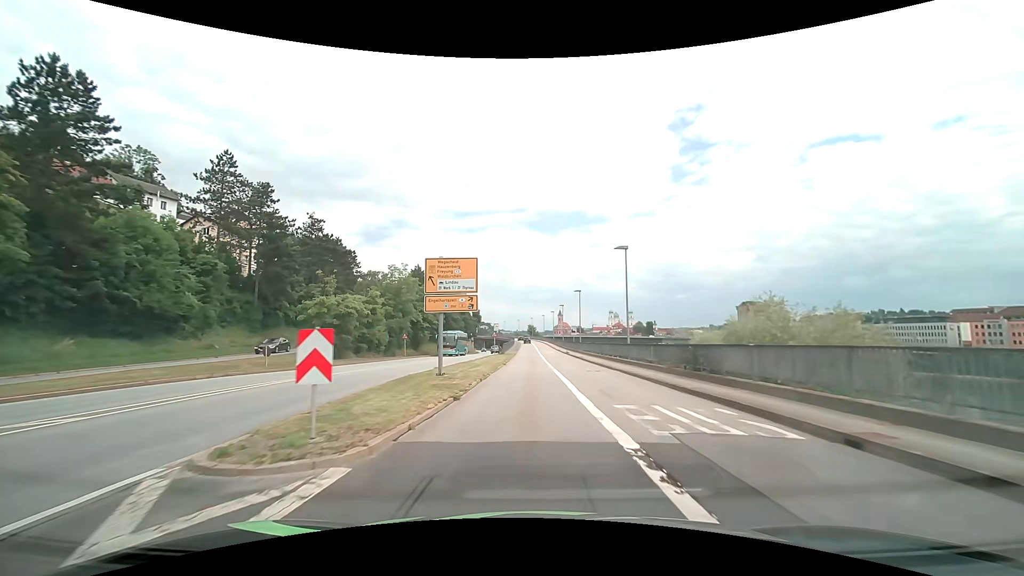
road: primary_link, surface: asphalt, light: Day
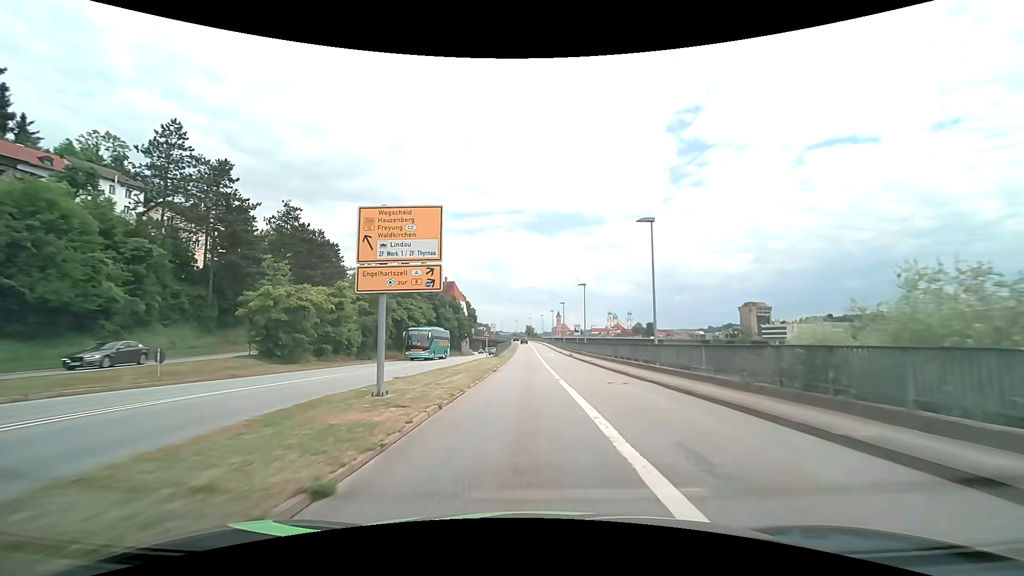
(0.0, +7.9) m; +1°
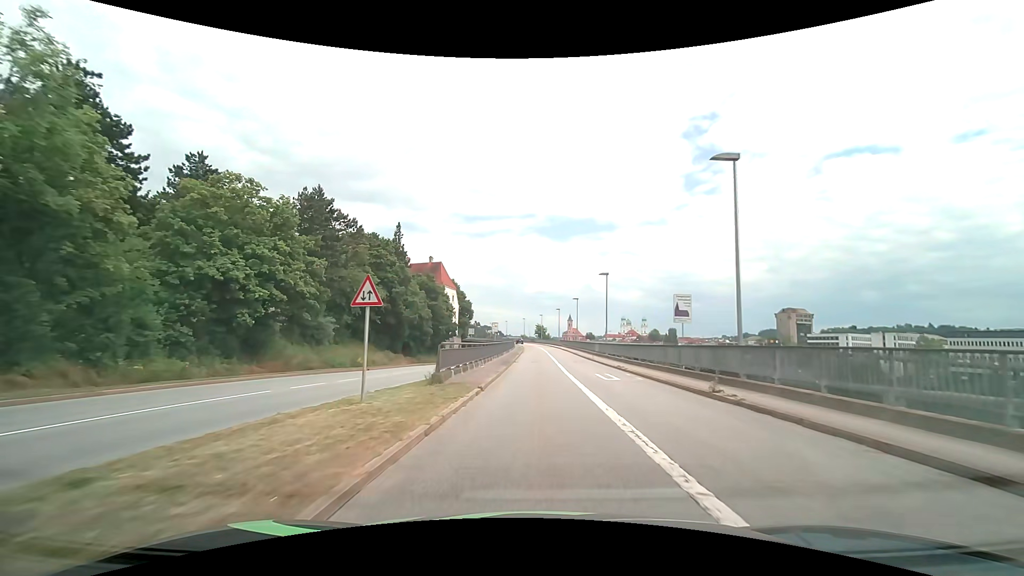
(-0.6, +39.1) m; -1°
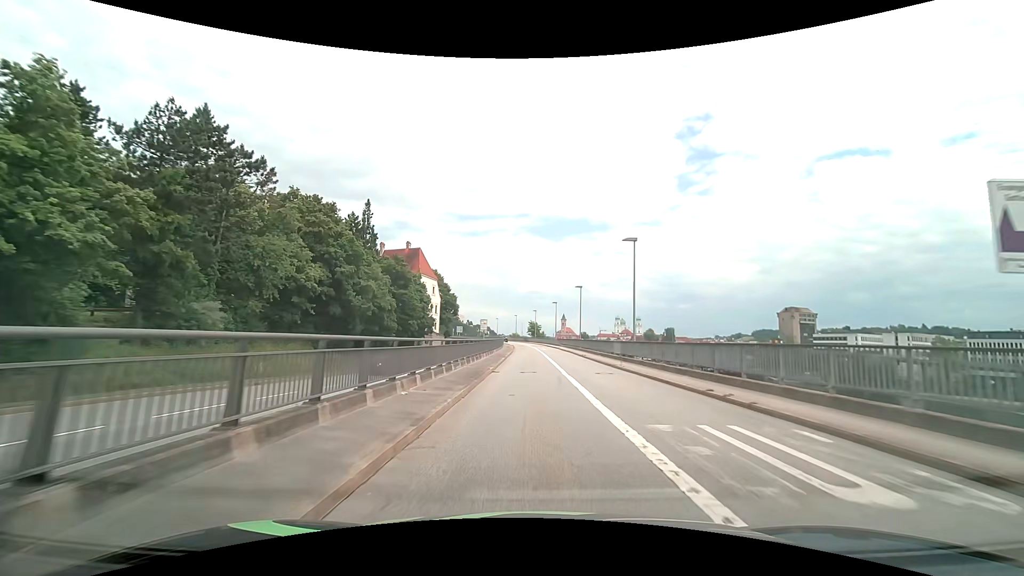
(+0.1, +15.4) m; +1°
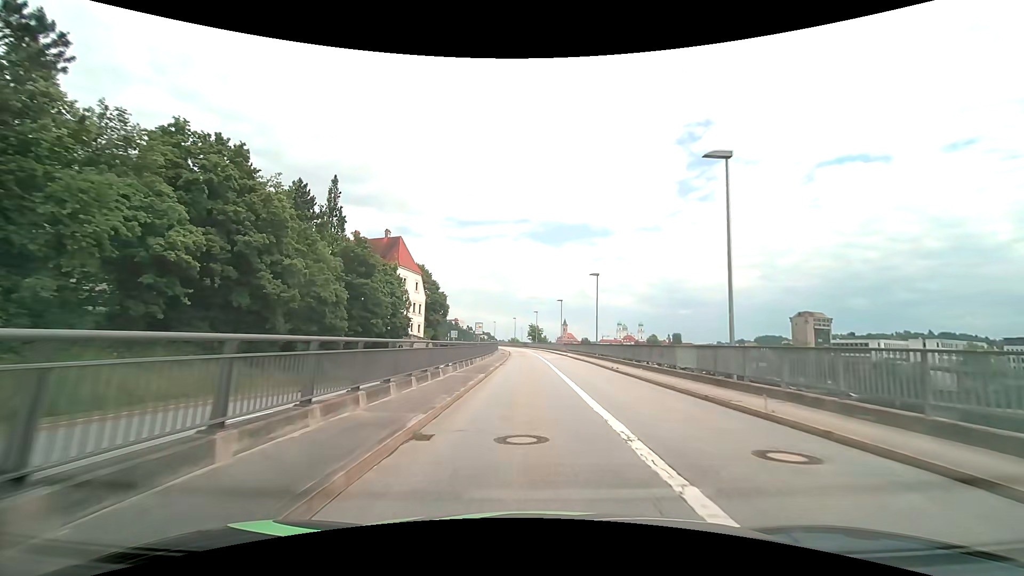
(0.0, +15.2) m; 0°
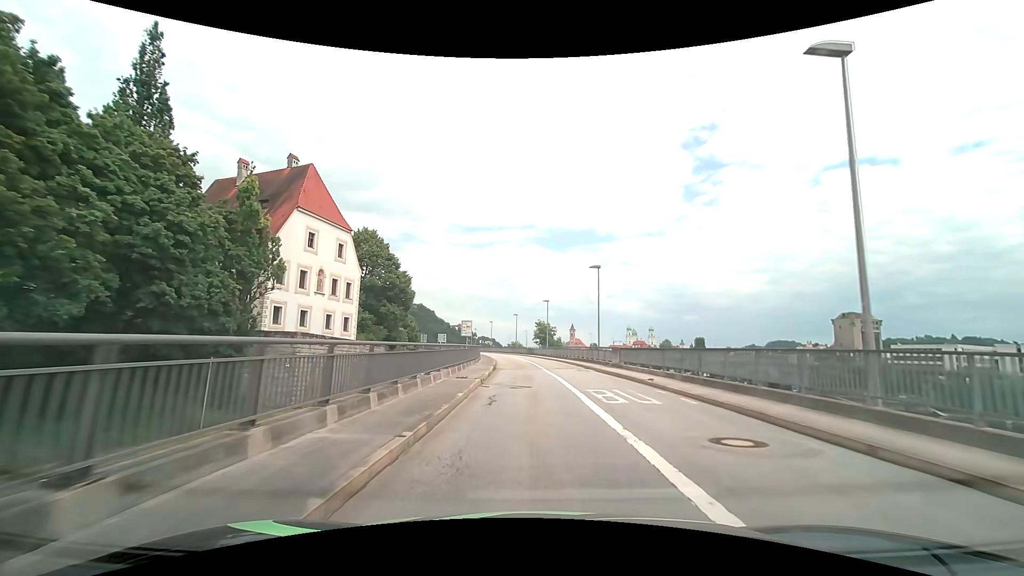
(-0.5, +36.5) m; -1°
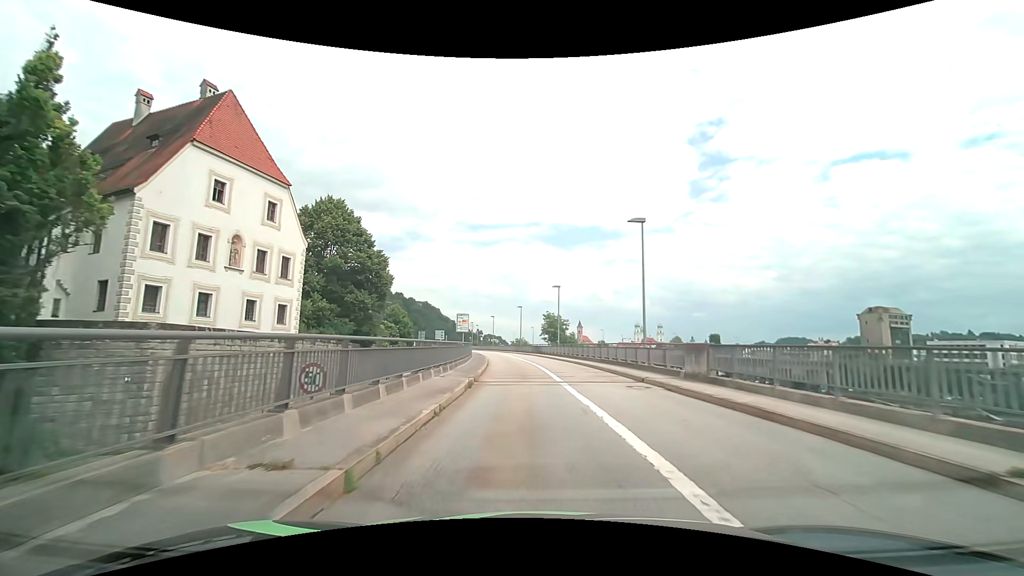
(0.0, +14.2) m; 0°
(0, +10) (0, +20) (-1, +30) (-2, +40) (-2, +50) (-4, +60) (-5, +70) (-7, +80) (-9, +89) (-11, +99) m
